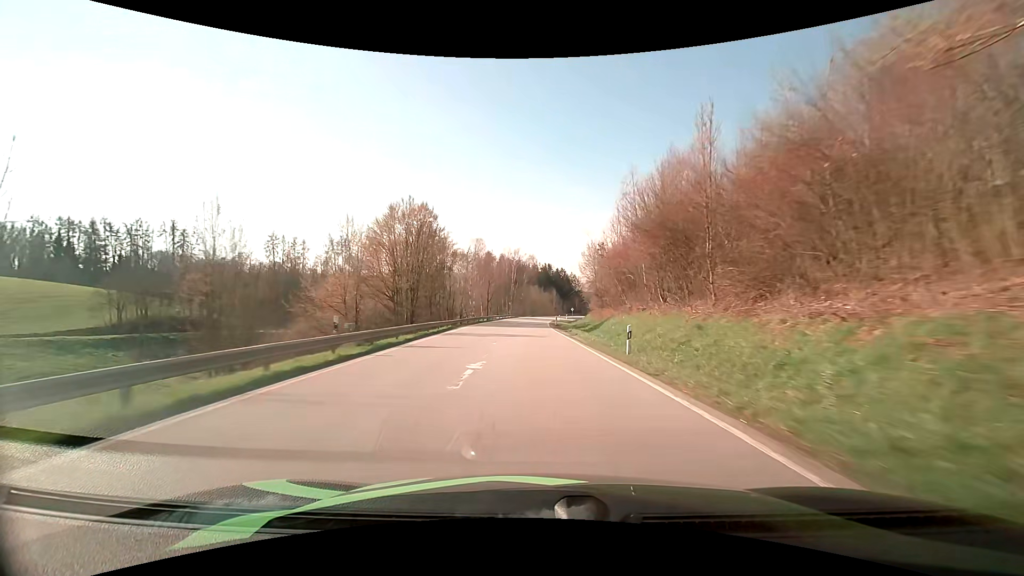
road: secondary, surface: asphalt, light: Day
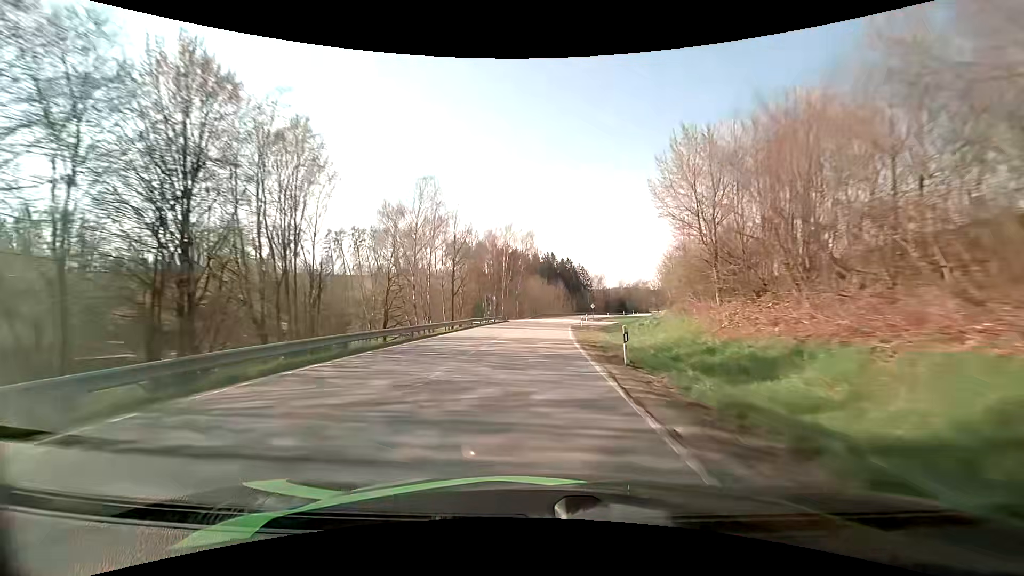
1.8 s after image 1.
(-0.5, +42.0) m; -1°
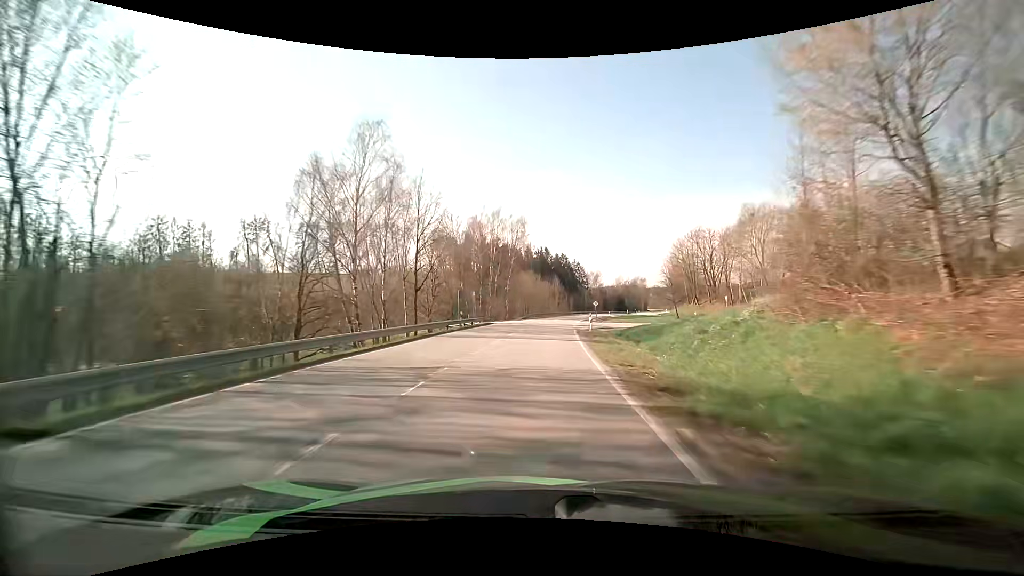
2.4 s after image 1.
(+0.1, +13.7) m; +1°
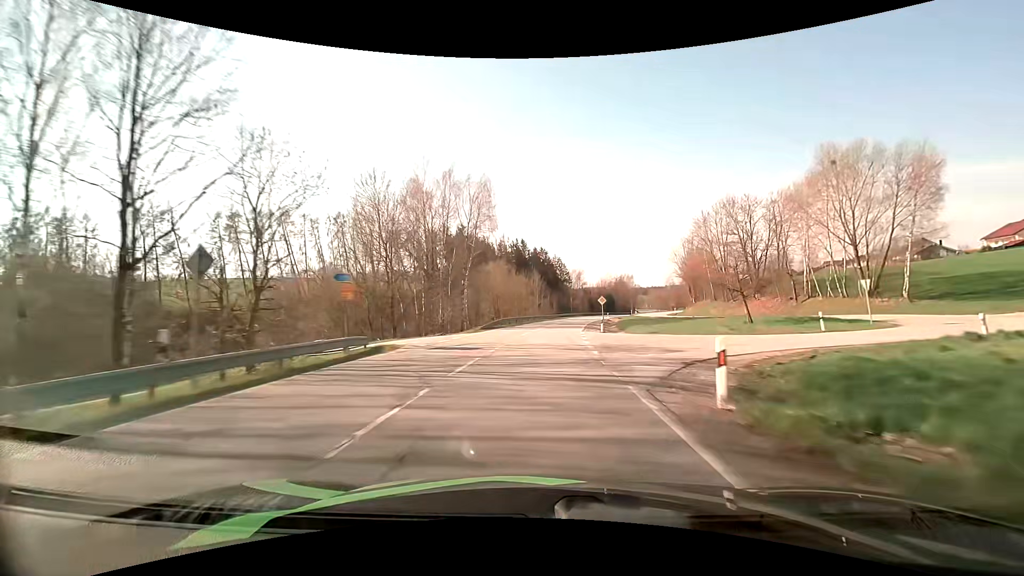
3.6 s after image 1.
(+0.5, +27.3) m; +2°
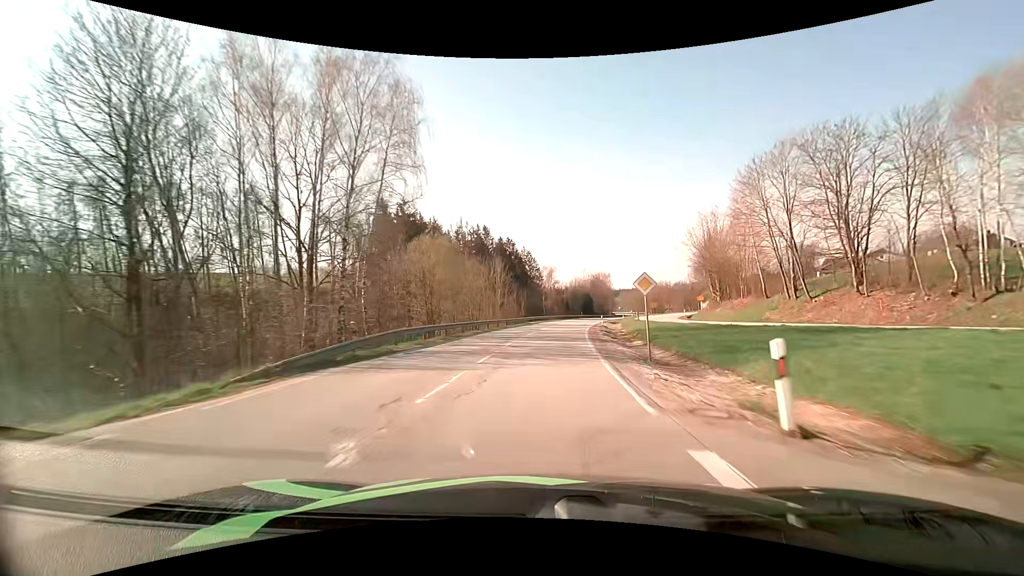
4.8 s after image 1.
(+0.7, +27.2) m; +3°
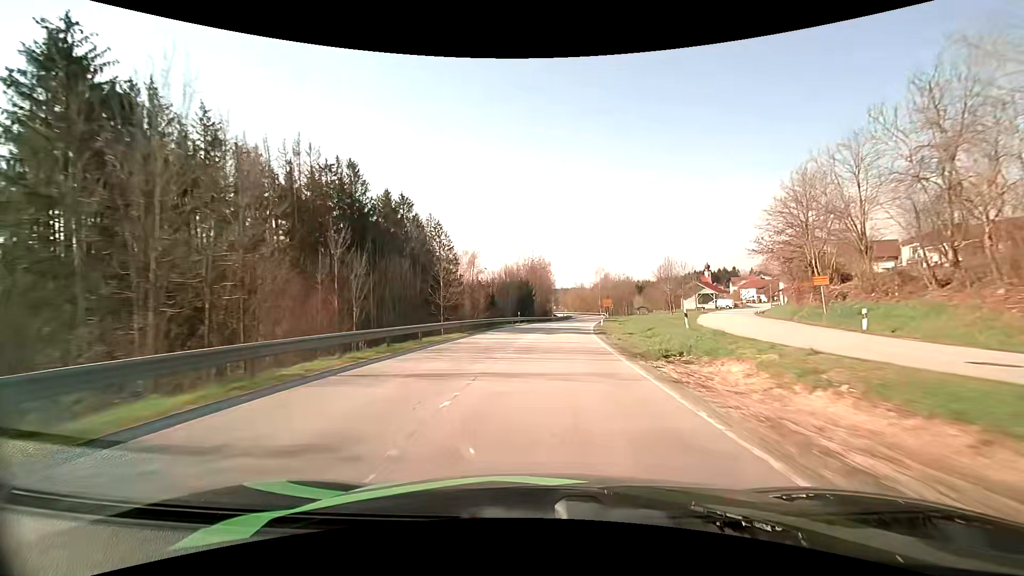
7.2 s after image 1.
(+3.4, +53.3) m; +8°
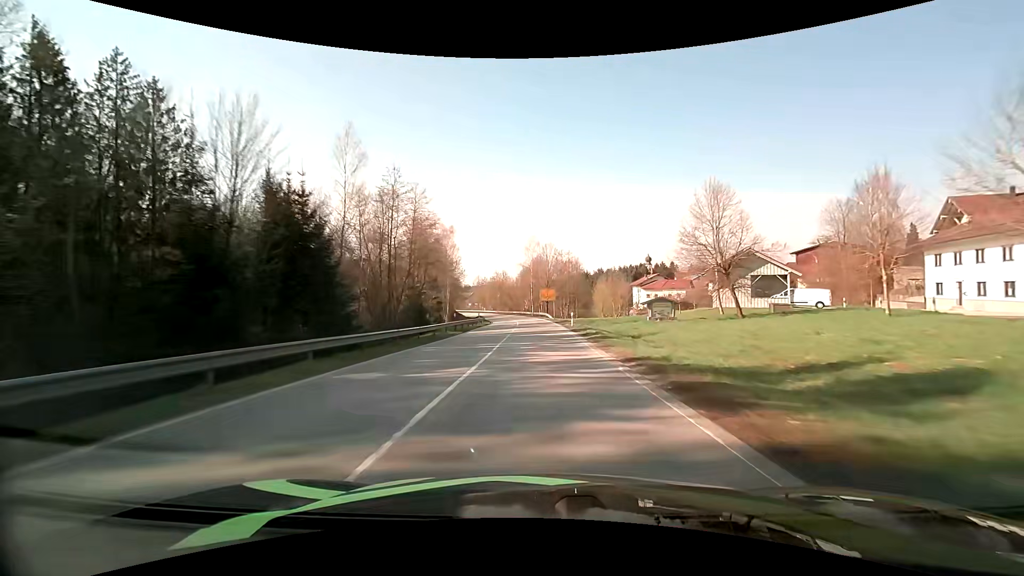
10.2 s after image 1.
(+5.3, +63.7) m; +9°
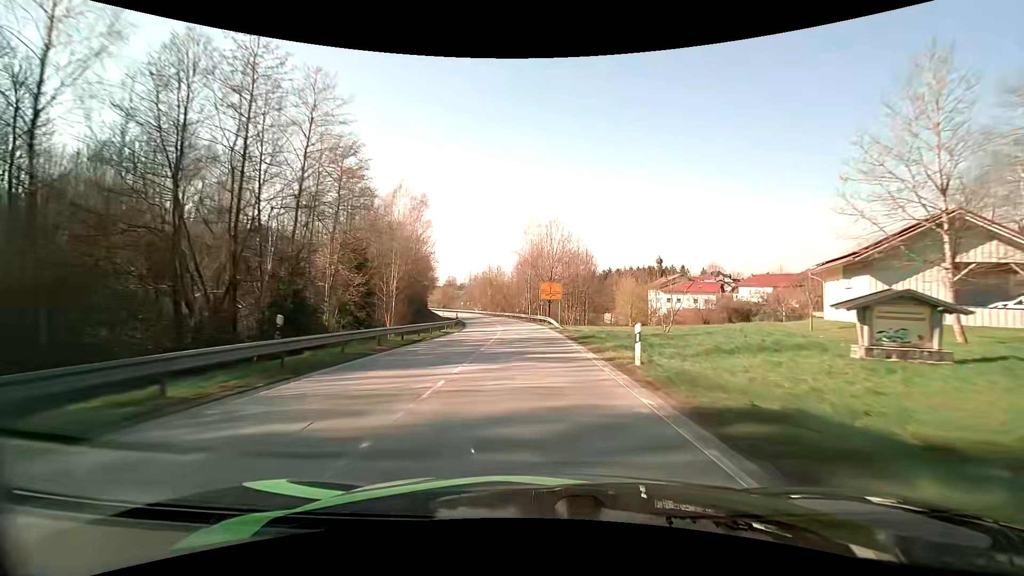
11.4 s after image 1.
(+0.2, +24.9) m; 0°
(0, +10) (0, +20) (-1, +30) (-1, +40) (-2, +50) (-3, +60) (-4, +70) (-6, +80) (-8, +89) (-11, +99) m
